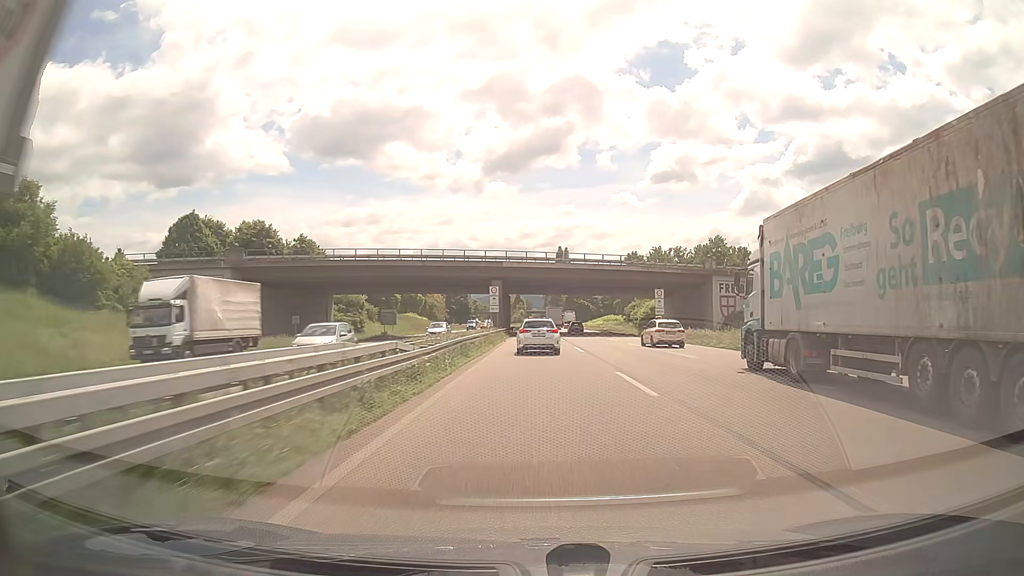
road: trunk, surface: asphalt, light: Day
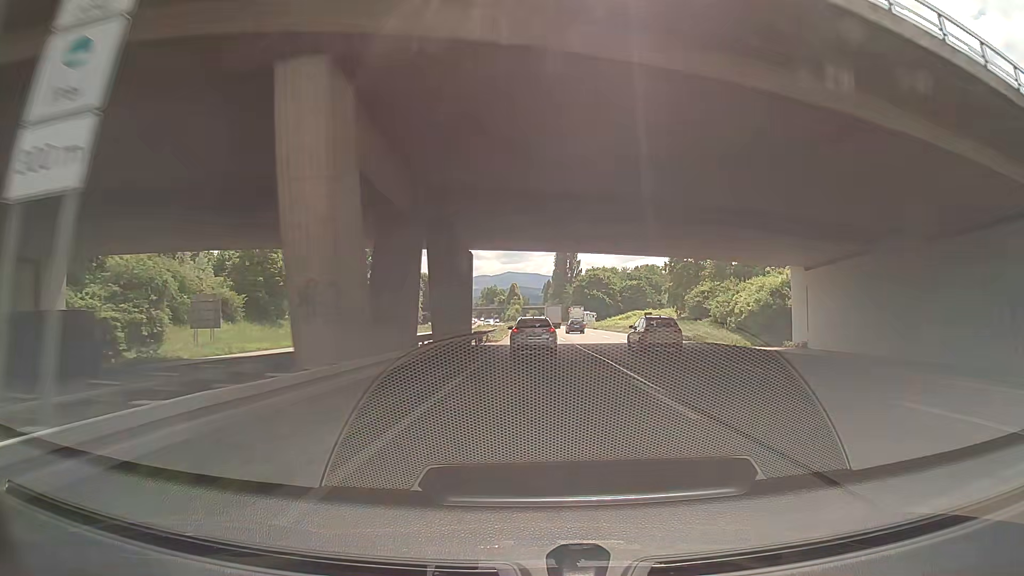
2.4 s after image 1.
(+0.3, +57.1) m; 0°
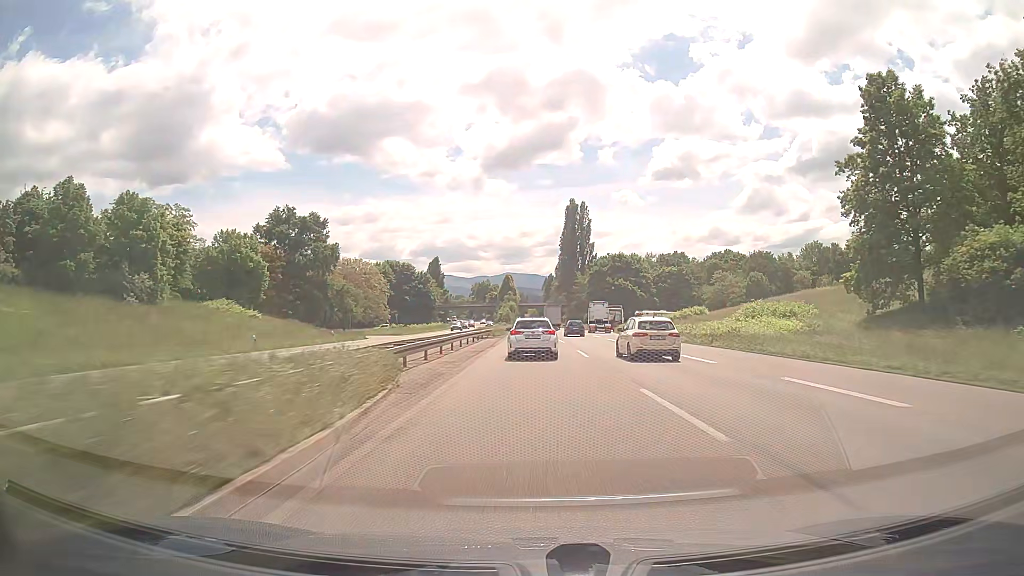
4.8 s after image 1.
(+0.3, +55.4) m; 0°
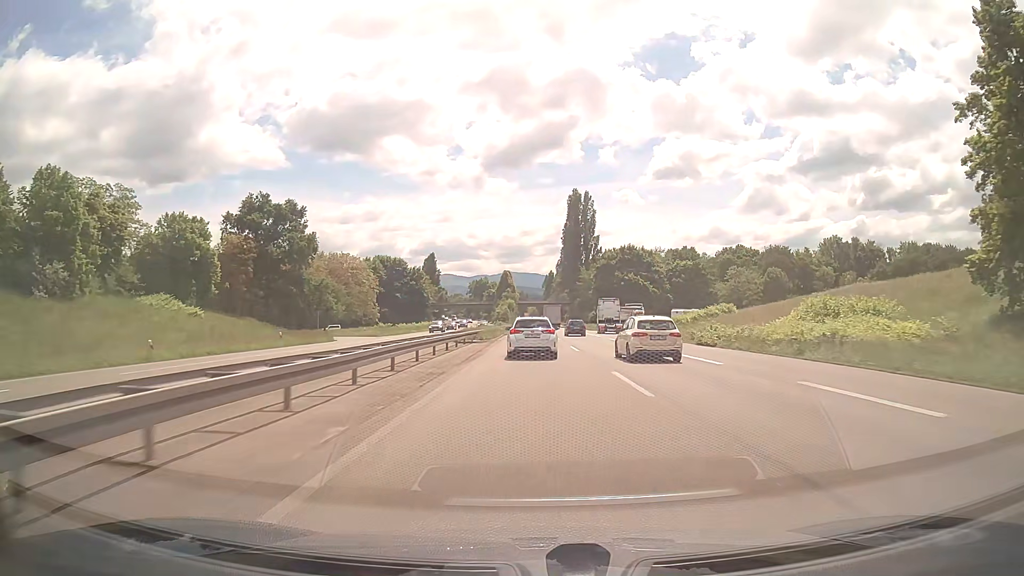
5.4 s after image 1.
(0.0, +13.5) m; 0°
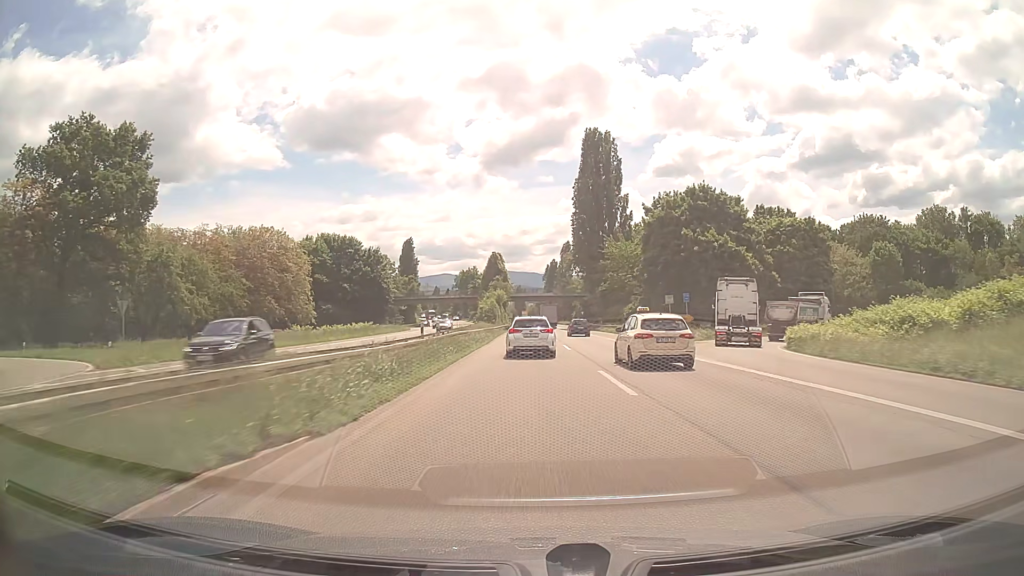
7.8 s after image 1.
(0.0, +53.9) m; 0°
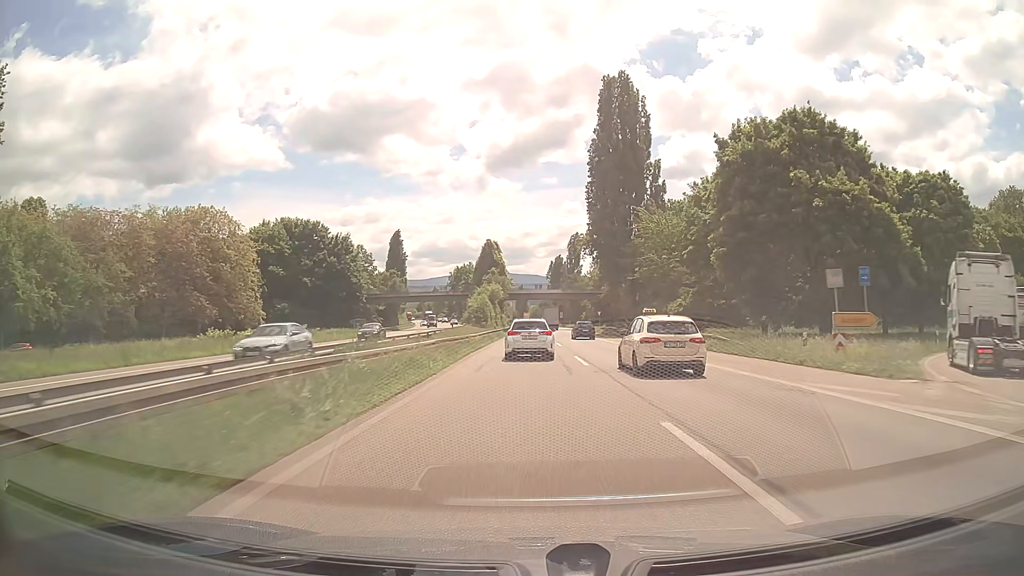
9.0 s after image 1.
(-0.1, +27.0) m; 0°
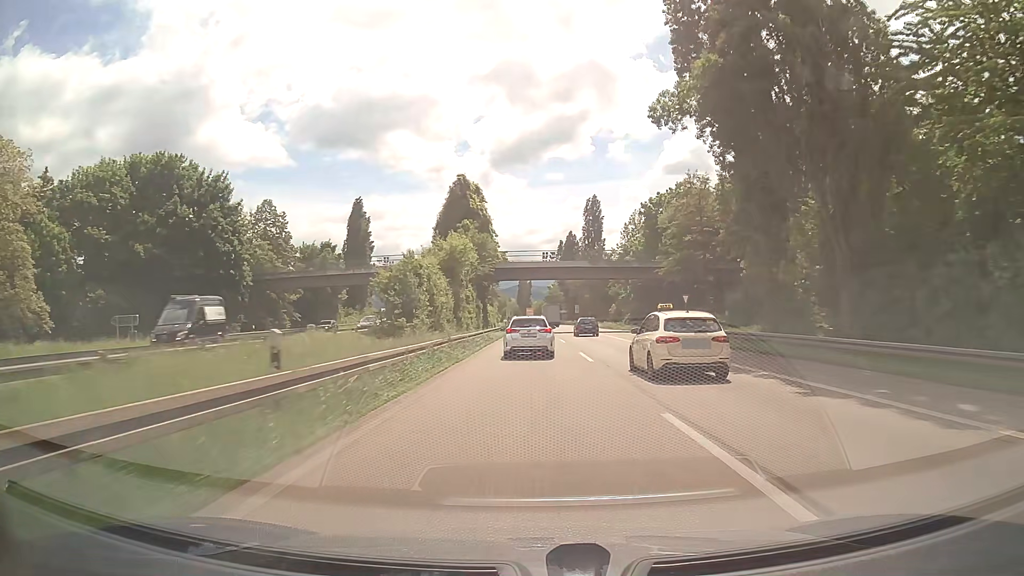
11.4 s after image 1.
(-0.1, +53.4) m; 0°
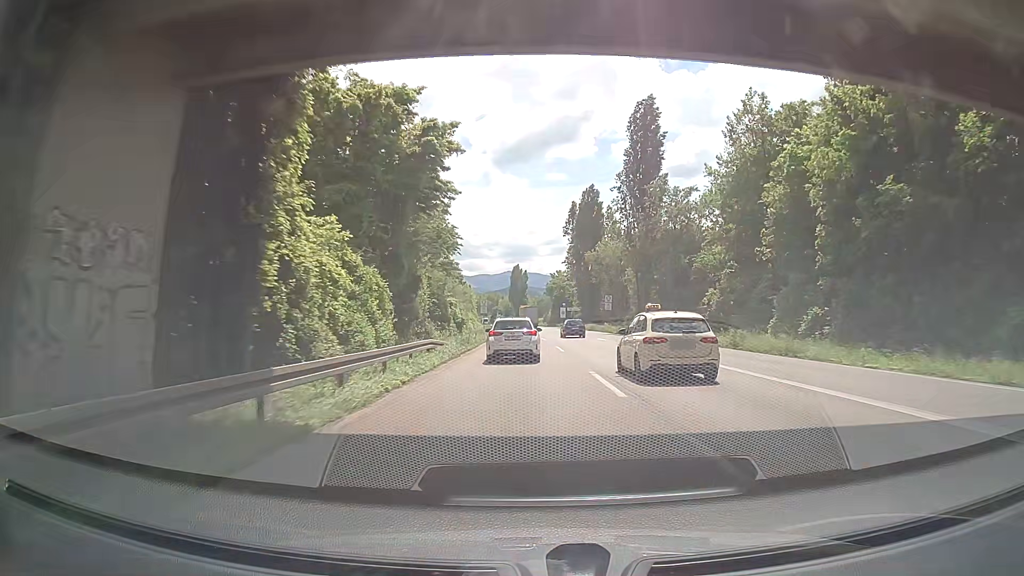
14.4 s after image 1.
(+0.2, +63.8) m; 0°
(0, +10) (0, +20) (0, +30) (0, +40) (0, +50) (0, +60) (0, +70) (0, +80) (0, +90) (0, +100) m
